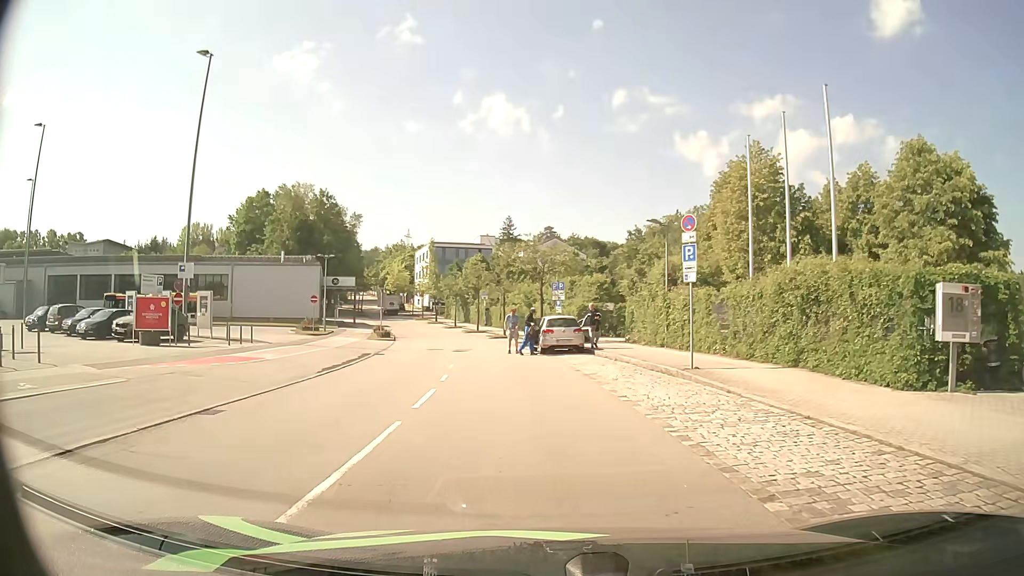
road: residential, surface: asphalt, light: Day
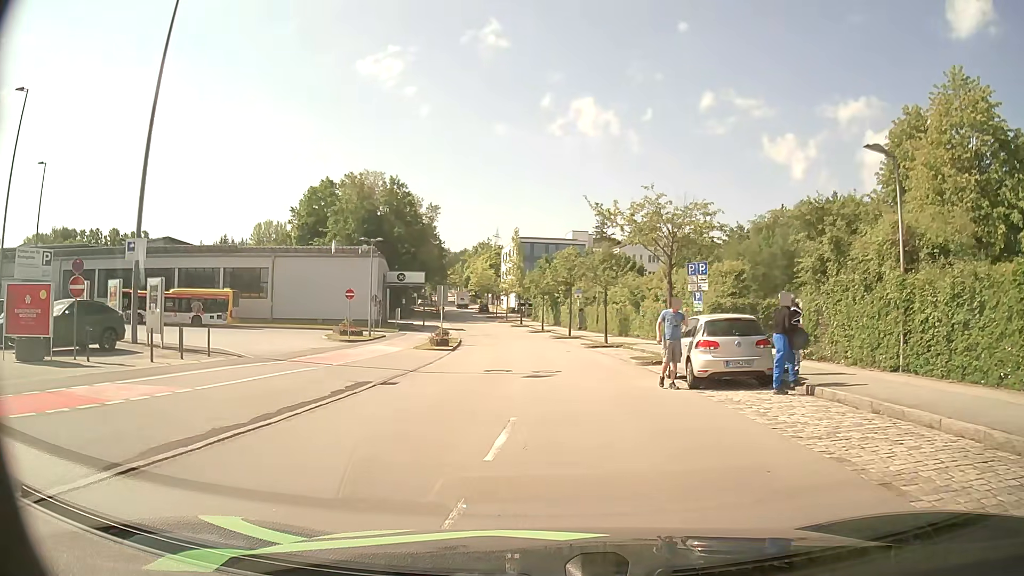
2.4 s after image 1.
(-1.1, +12.8) m; -8°
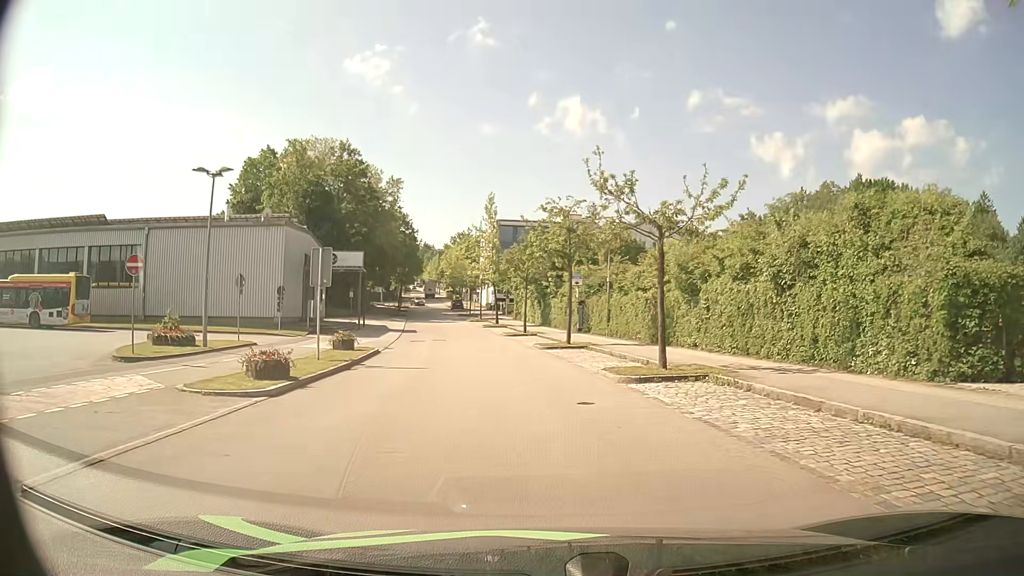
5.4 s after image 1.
(0.0, +20.8) m; +1°
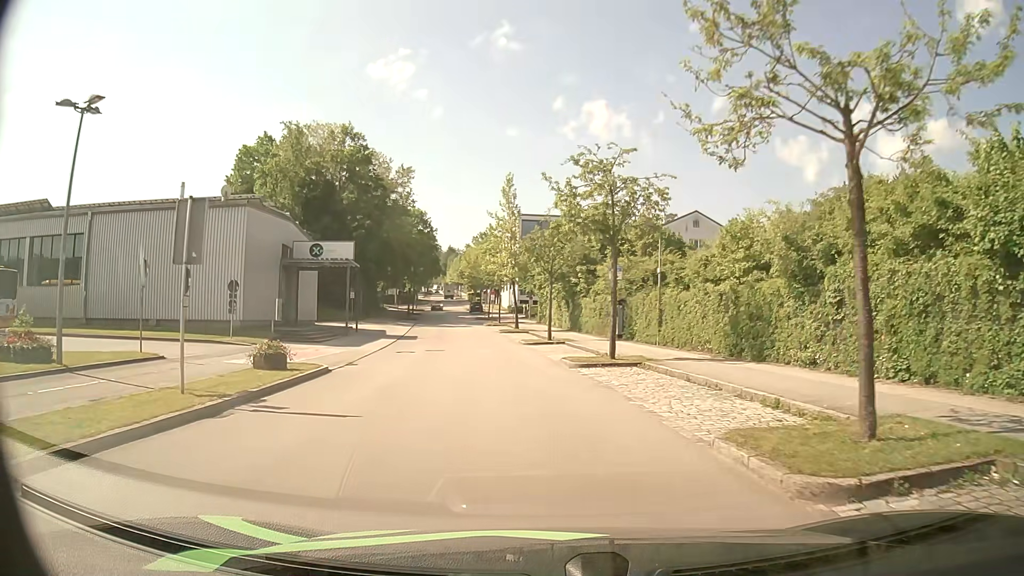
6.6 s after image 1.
(-0.2, +9.4) m; -2°
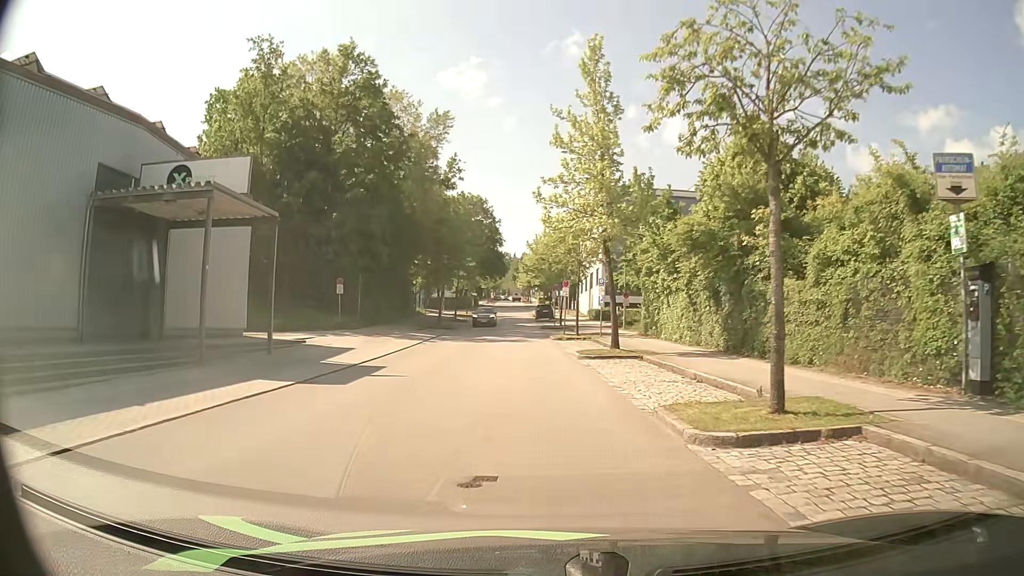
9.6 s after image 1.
(-1.7, +25.6) m; -6°
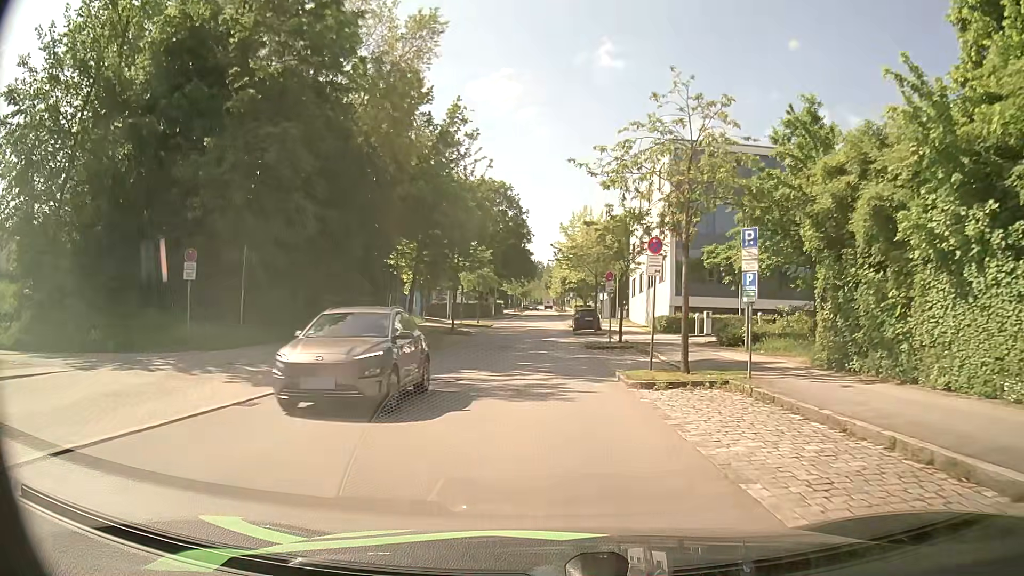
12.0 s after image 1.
(-0.6, +21.9) m; -3°
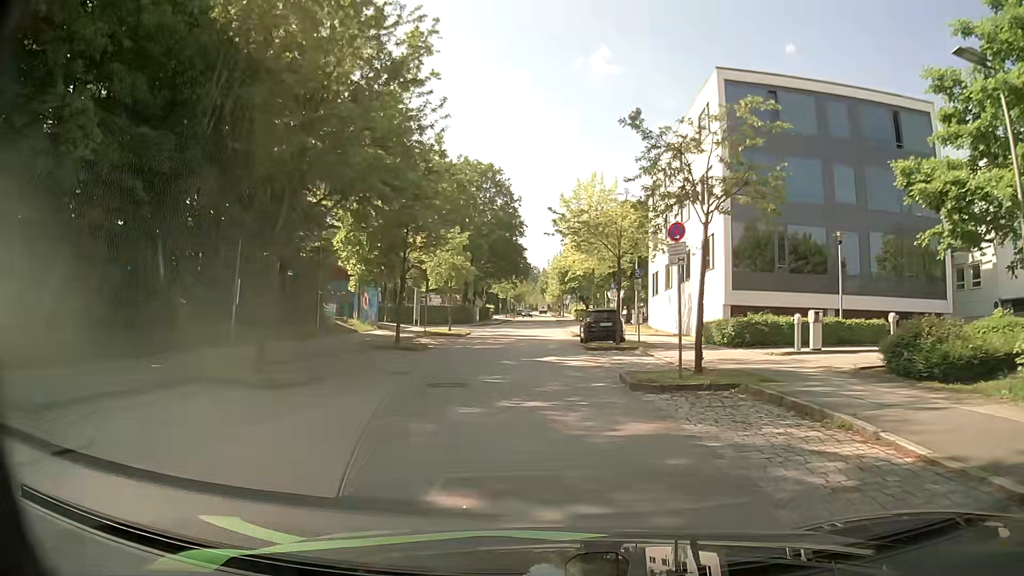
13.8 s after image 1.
(+0.1, +15.2) m; +1°
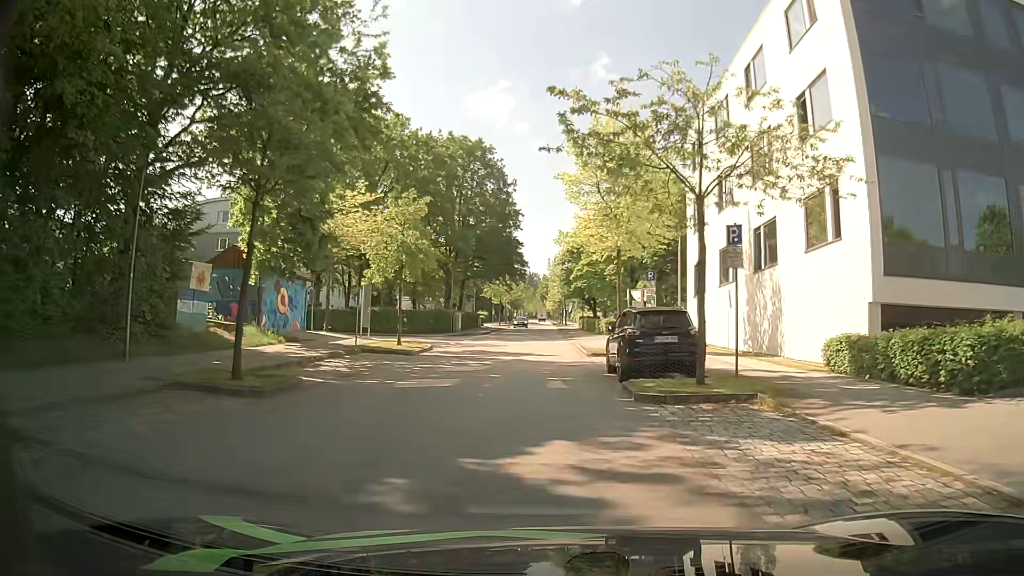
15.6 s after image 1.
(+0.1, +15.1) m; 0°
(0, +10) (0, +20) (0, +30) (-1, +40) (-1, +50) (-1, +60) (-1, +70) (-1, +80) (-1, +90) (-1, +100) m
